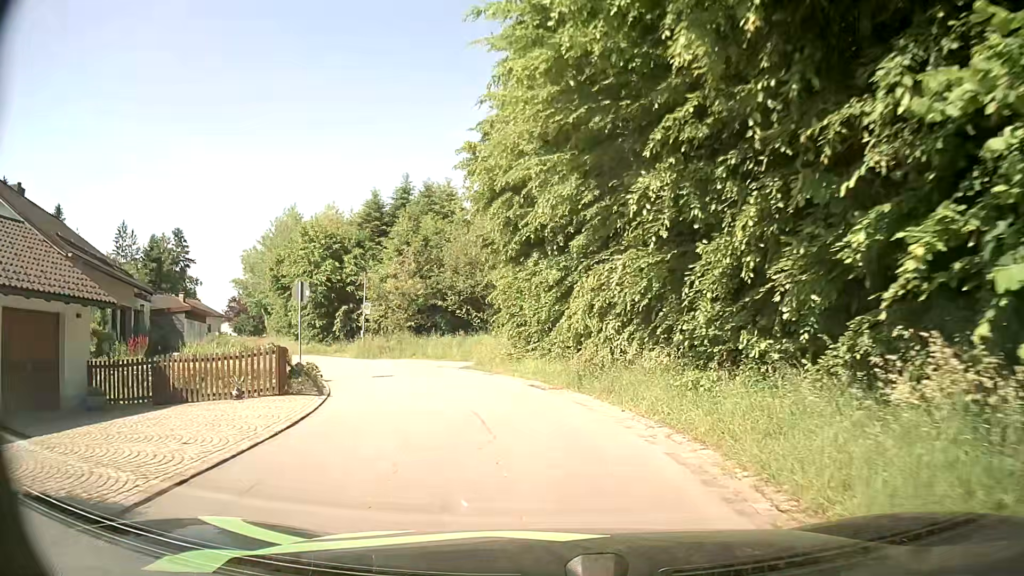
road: residential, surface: asphalt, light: Day
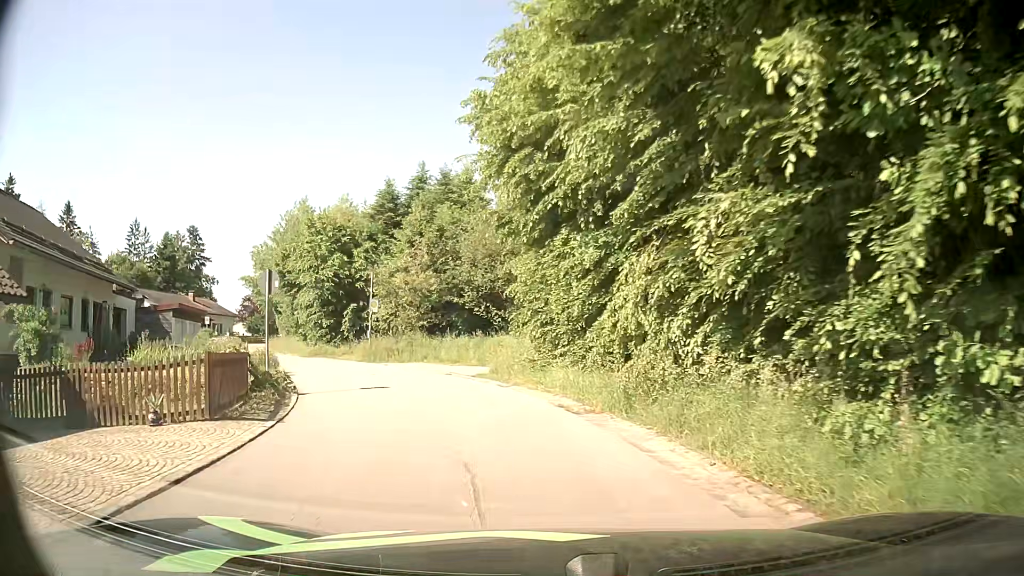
(-0.1, +4.3) m; -3°
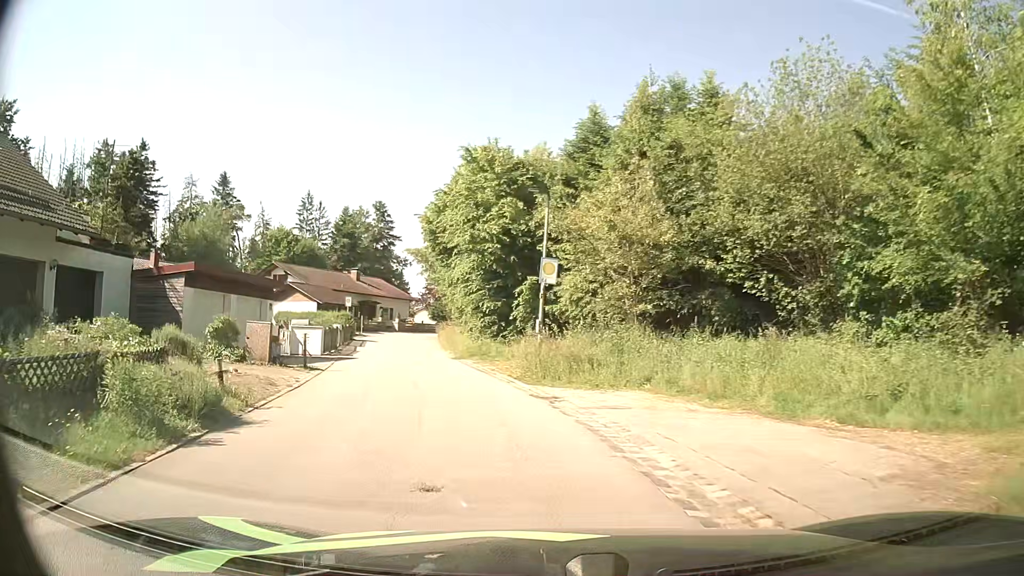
(-2.3, +17.1) m; -17°
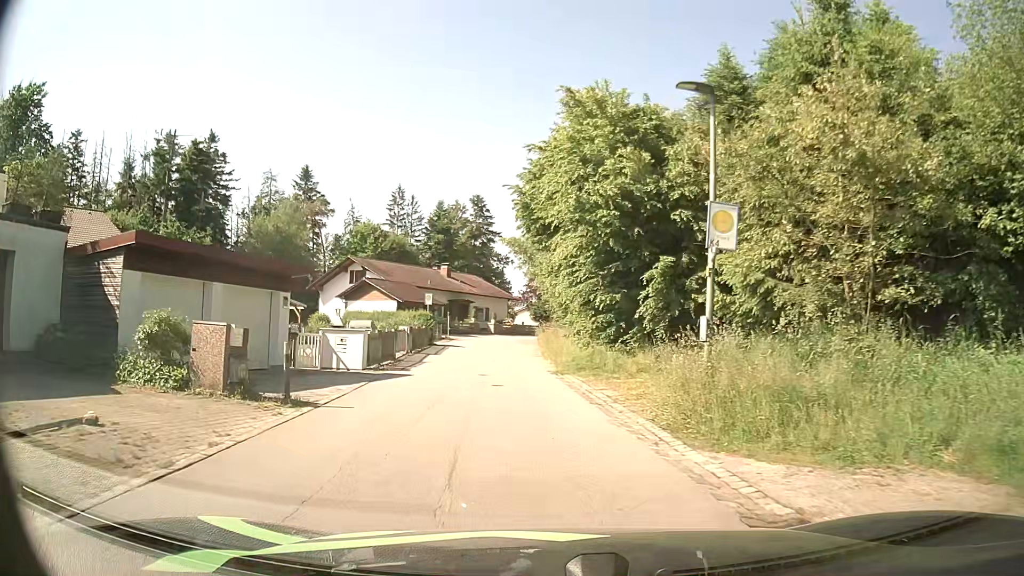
(-0.9, +8.4) m; -11°
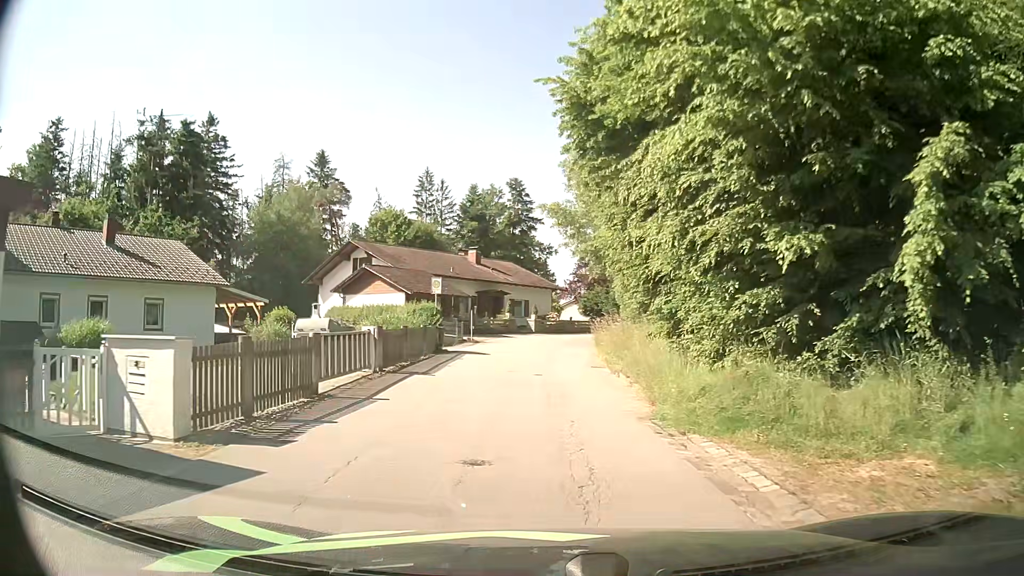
(-0.6, +12.6) m; -4°
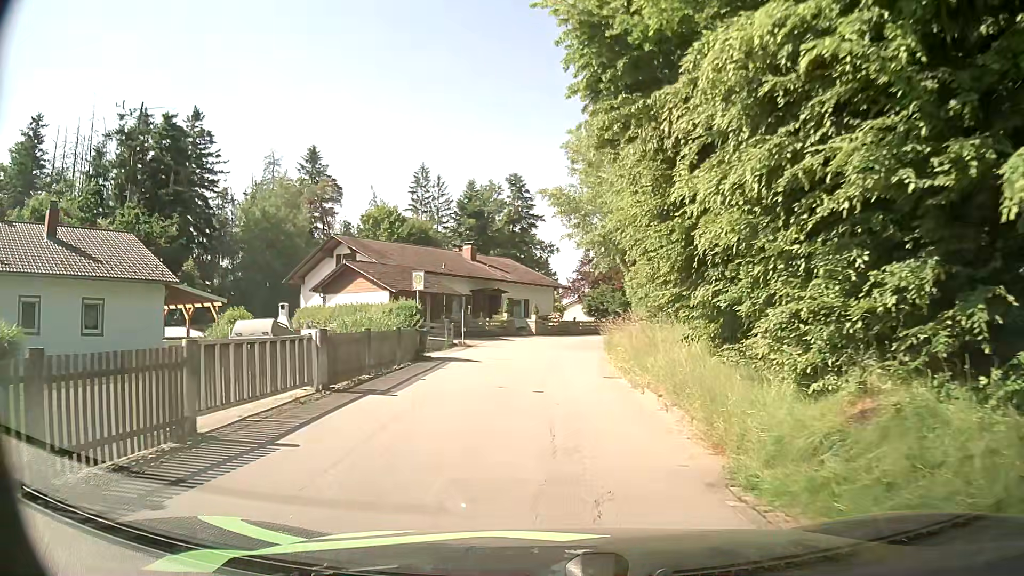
(0.0, +4.4) m; 0°
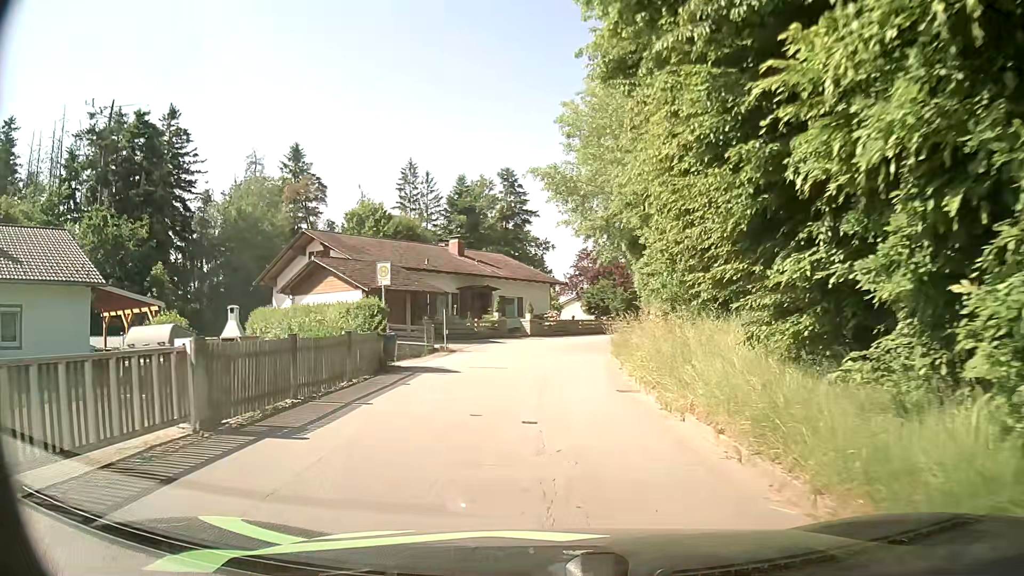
(0.0, +4.5) m; +1°
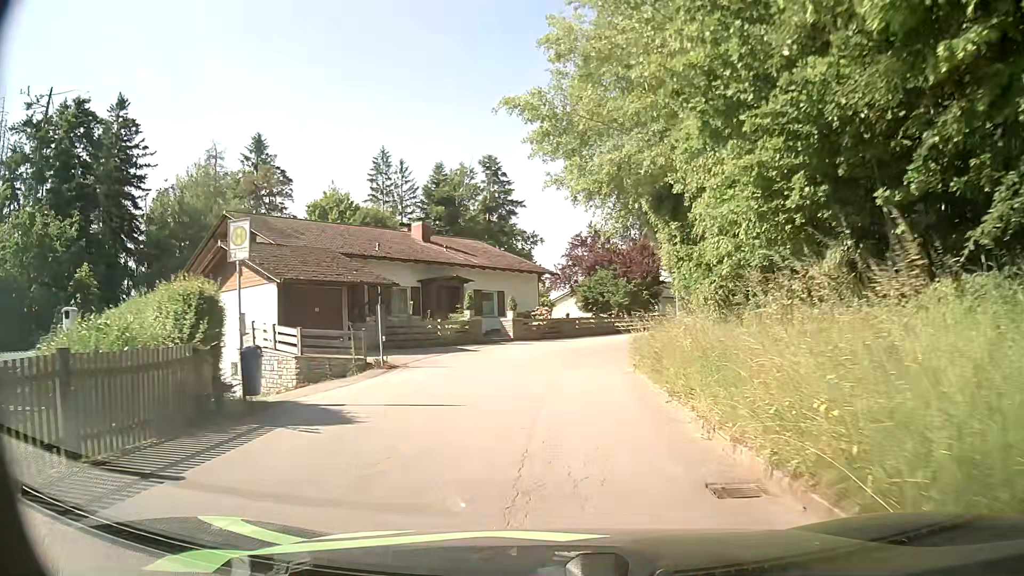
(0.0, +9.1) m; 0°
(0, +10) (+1, +20) (+3, +30) (+7, +39) (+13, +47) (+20, +54) (+28, +61) (+35, +67) (+43, +74) (+50, +81) m
